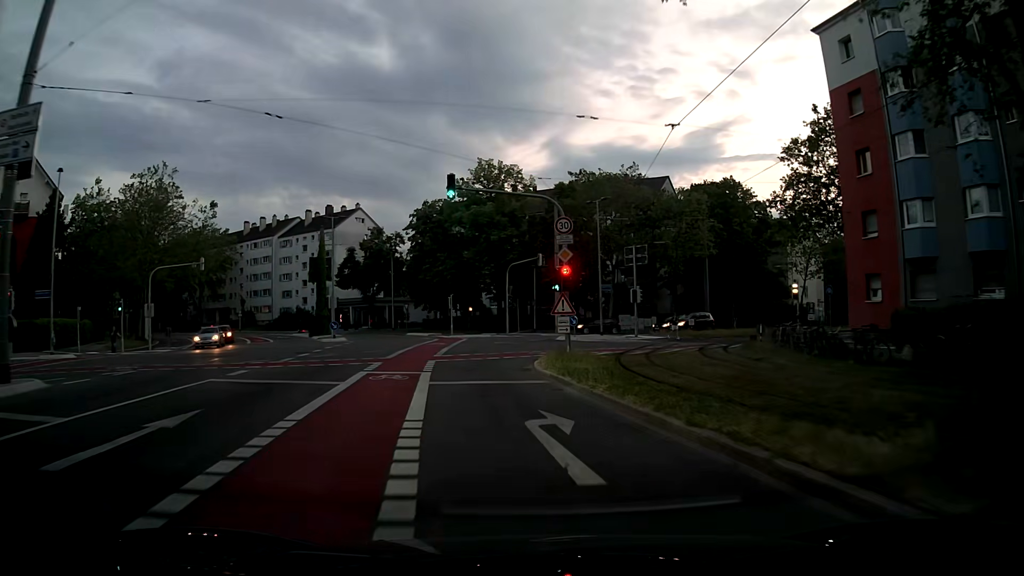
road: secondary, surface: asphalt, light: Dusk
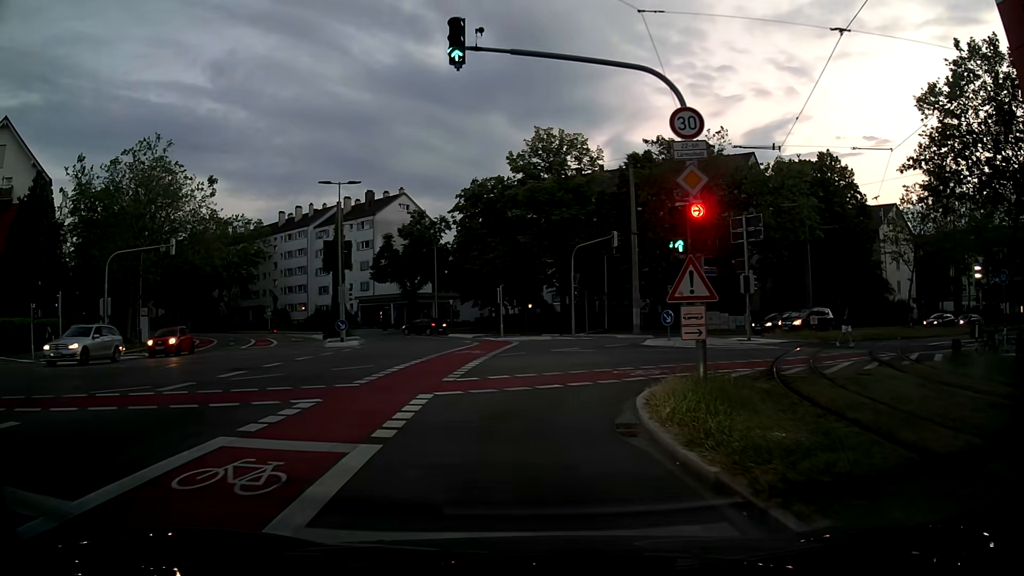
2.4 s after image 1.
(-0.6, +11.1) m; -7°
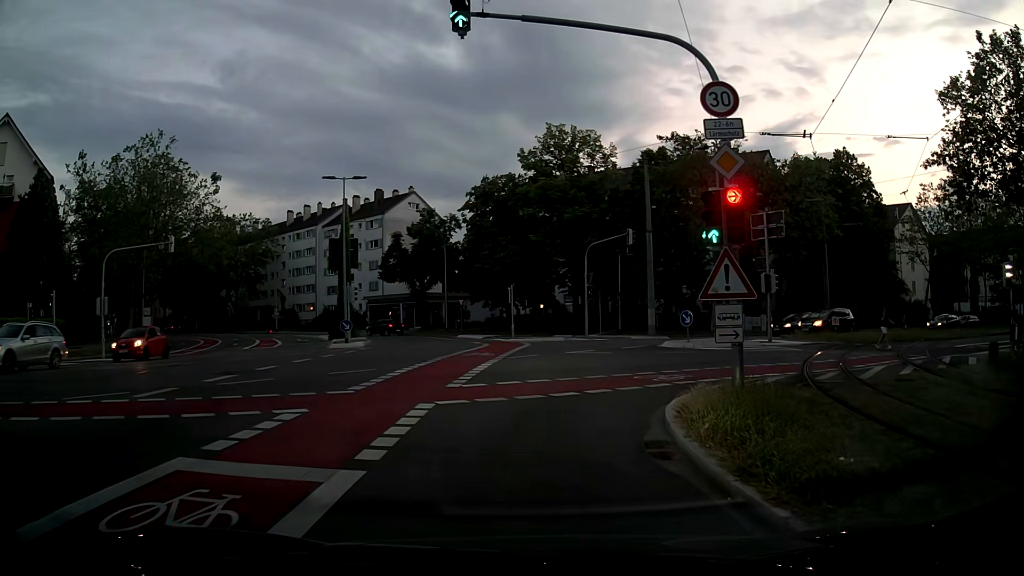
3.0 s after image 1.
(0.0, +1.2) m; -2°
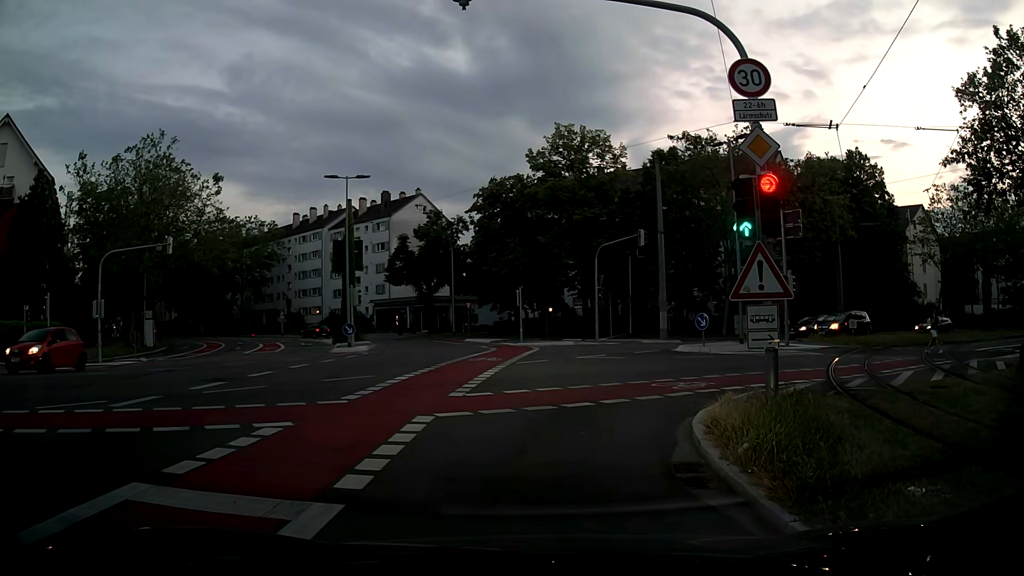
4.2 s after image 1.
(0.0, +0.9) m; 0°
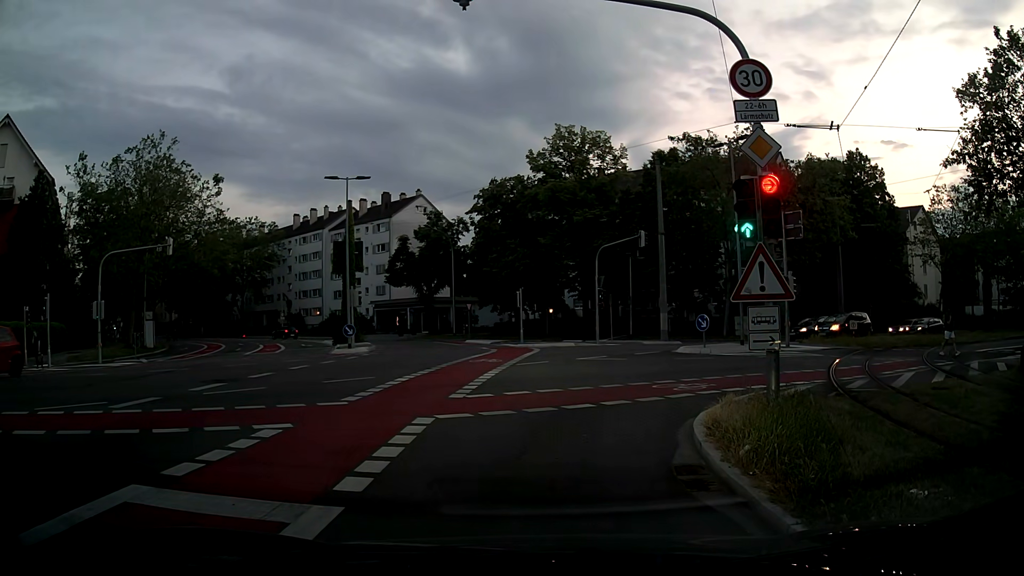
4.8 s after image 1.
(0.0, +0.1) m; 0°
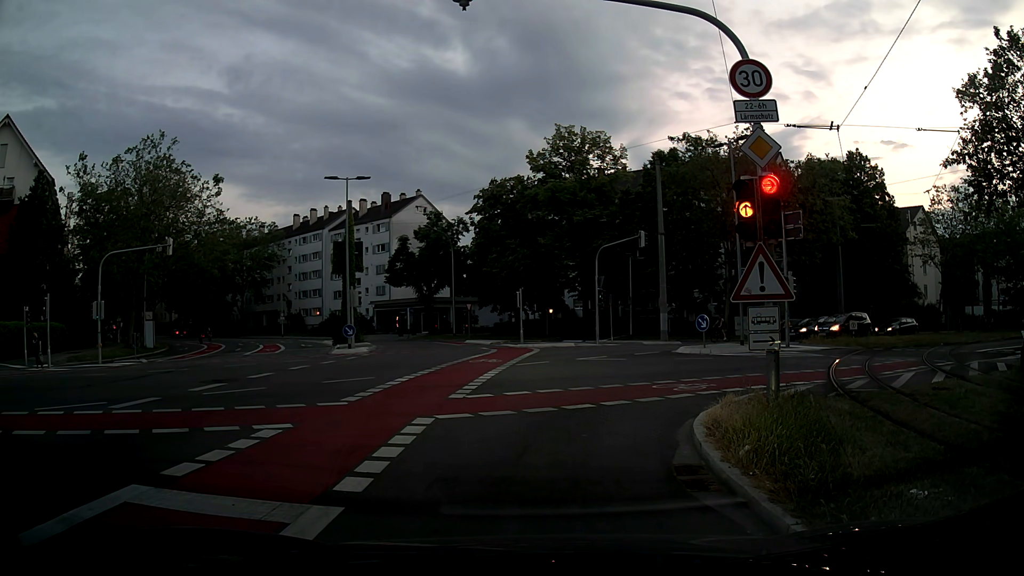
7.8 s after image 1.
(0.0, +0.1) m; 0°
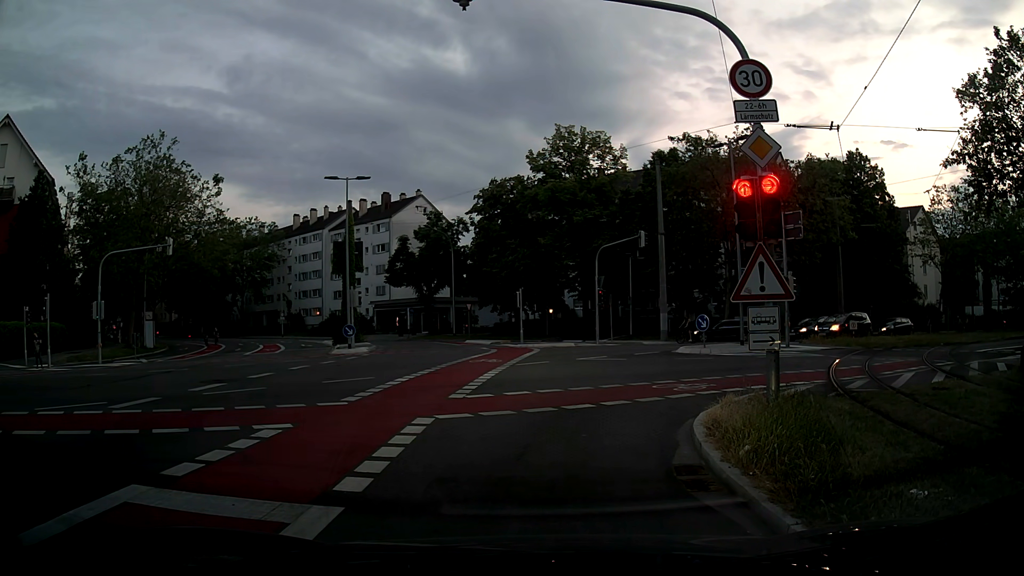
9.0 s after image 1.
(0.0, 0.0) m; 0°
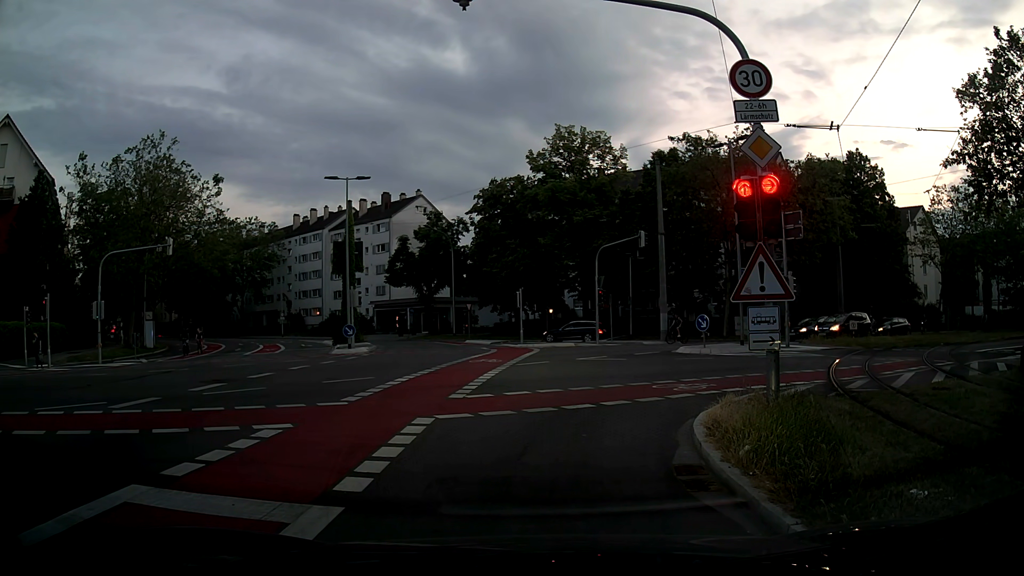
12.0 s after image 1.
(0.0, 0.0) m; 0°
(0, +10) (+5, +19) (+14, +24) (+23, +28) (+32, +32) (+41, +36) (+50, +40) (+59, +44) (+69, +48) (+78, +52) m
